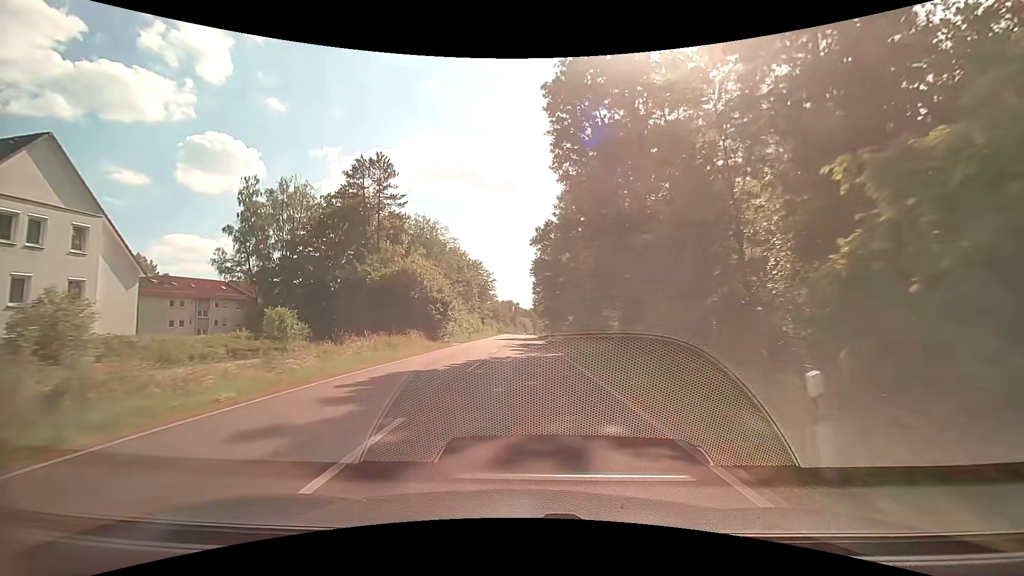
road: secondary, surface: asphalt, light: Day
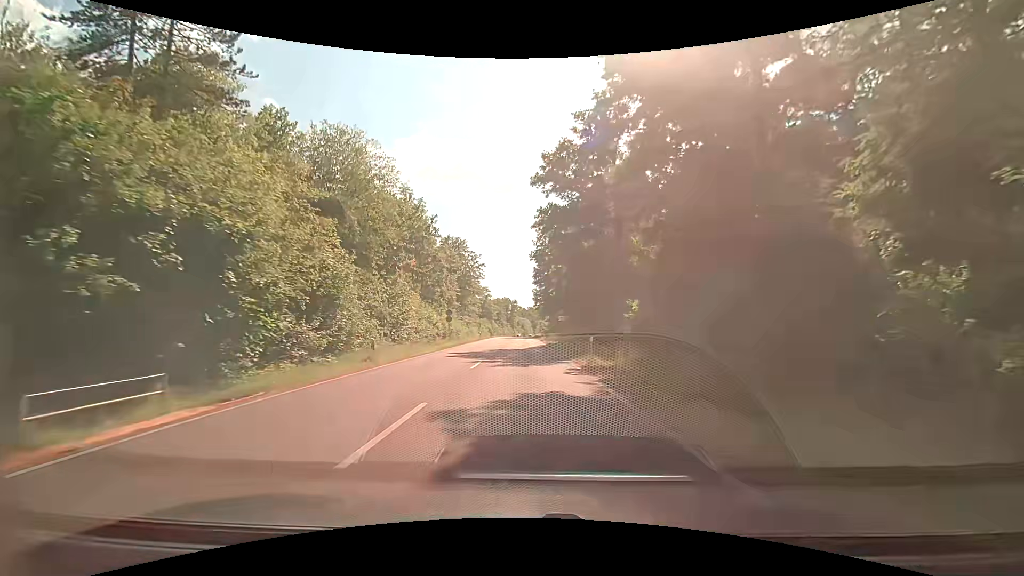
(-0.1, +34.7) m; 0°
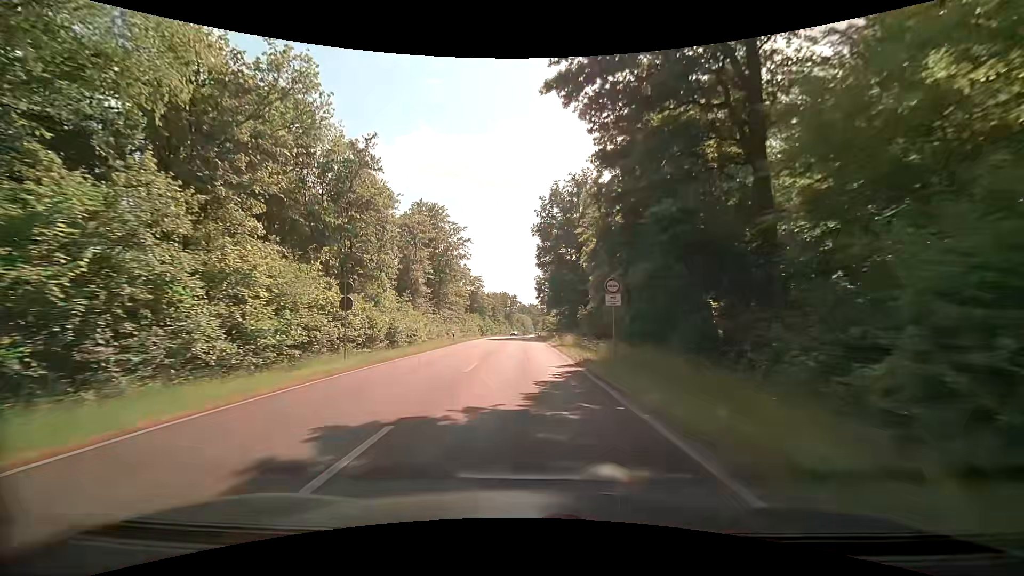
(+0.1, +26.5) m; 0°
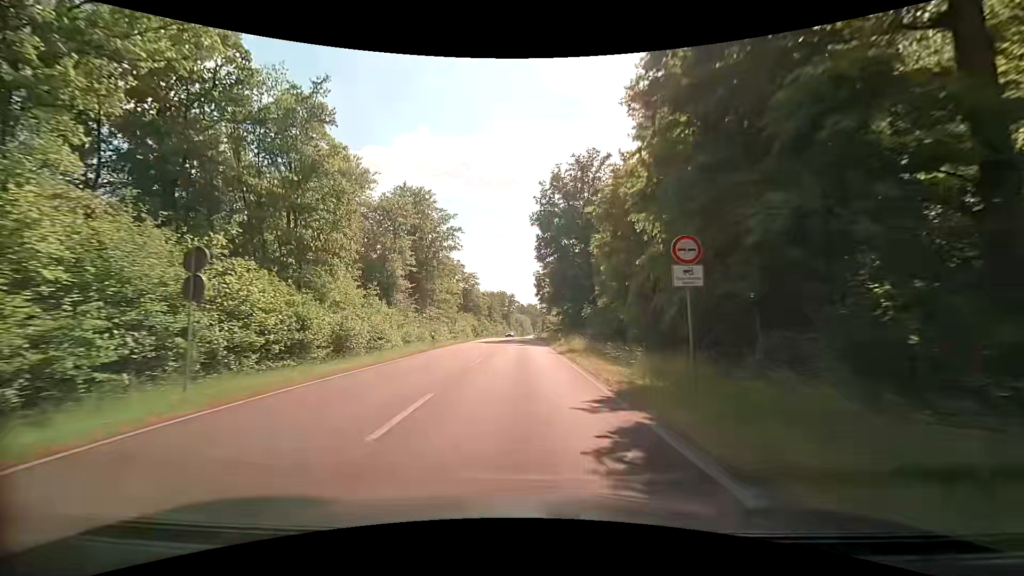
(0.0, +8.9) m; 0°
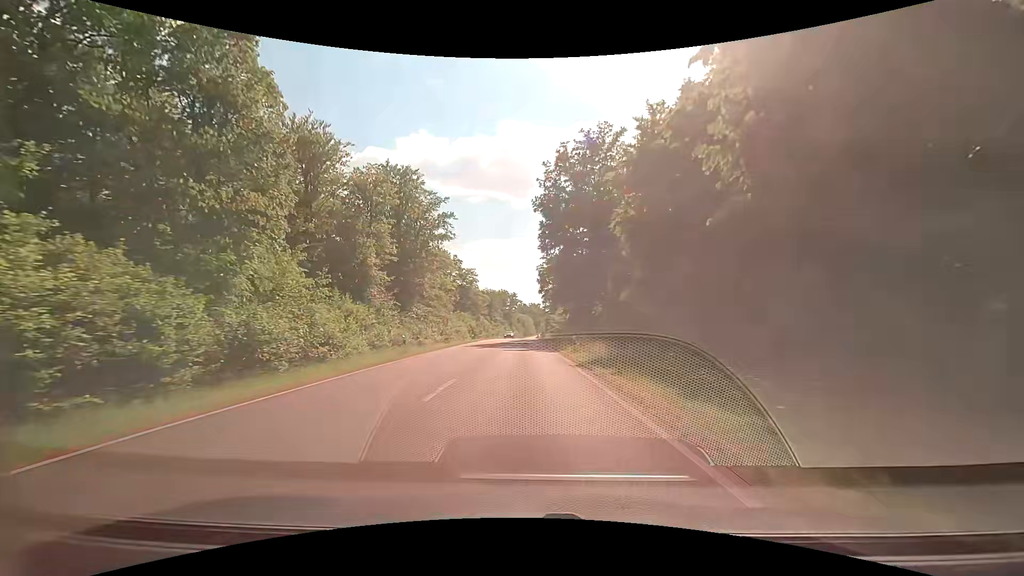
(-0.1, +8.9) m; 0°
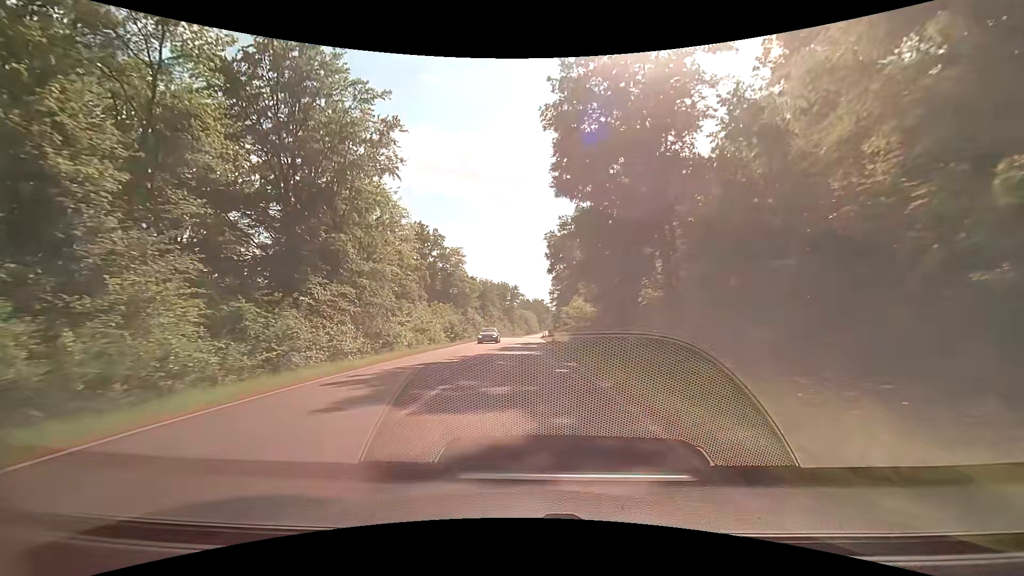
(-0.1, +26.0) m; -1°
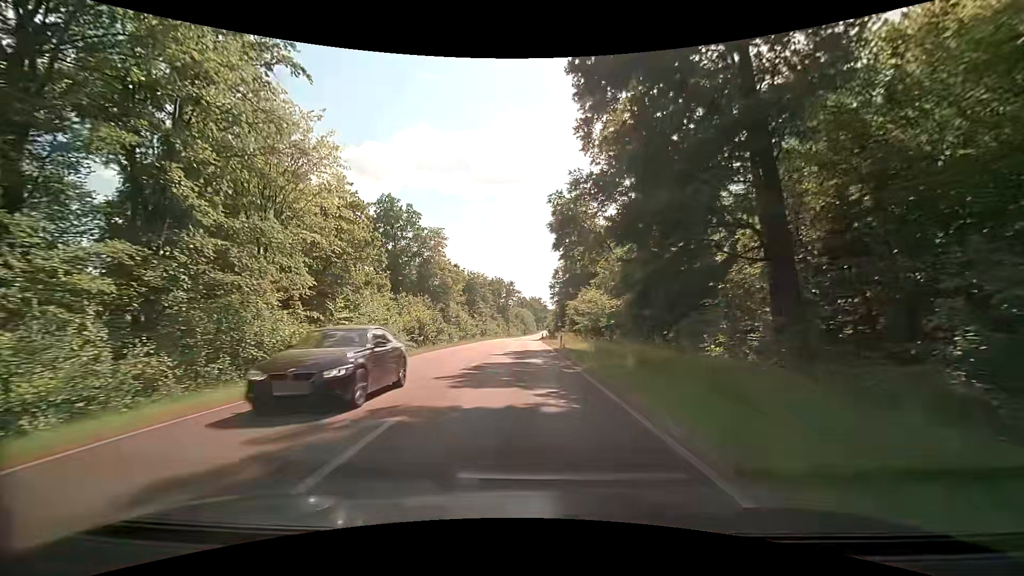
(0.0, +16.0) m; 0°
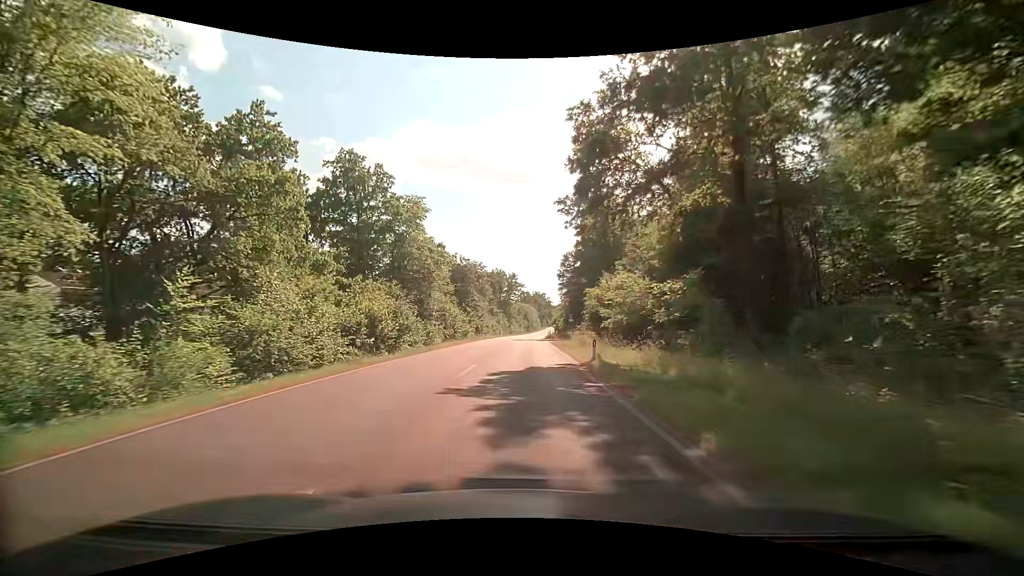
(0.0, +14.8) m; -1°
